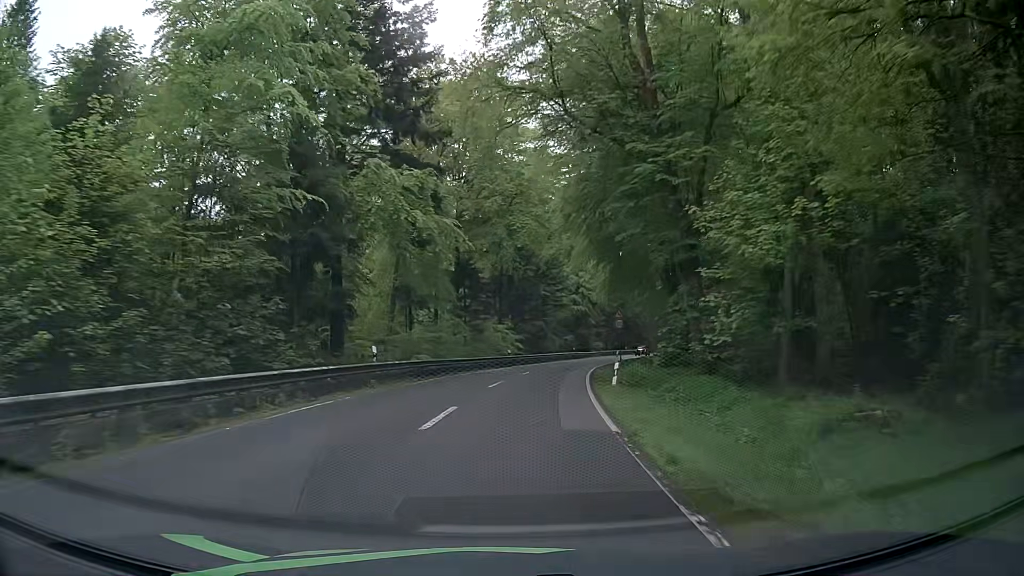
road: secondary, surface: asphalt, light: Day
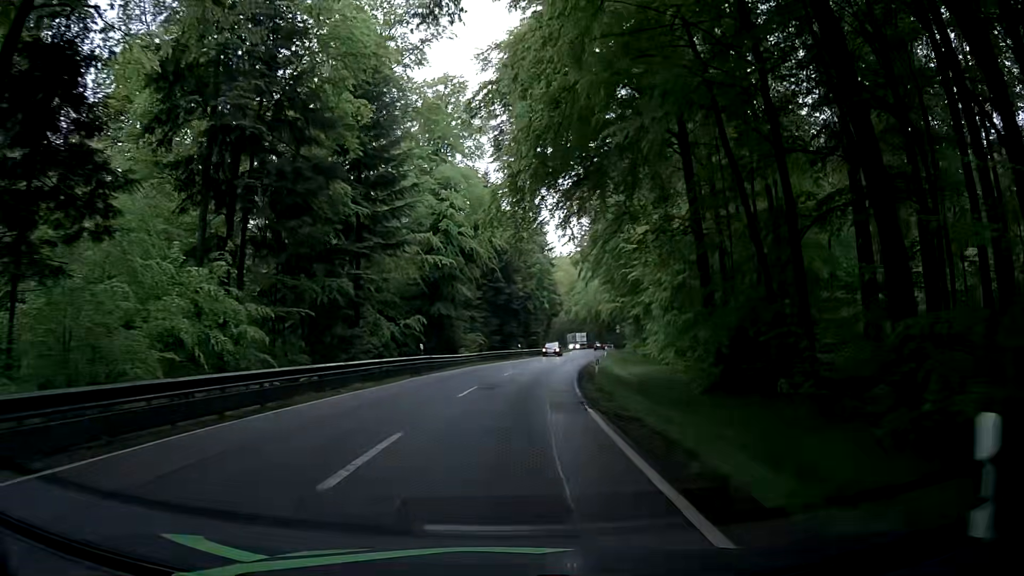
(+4.7, +49.0) m; +10°
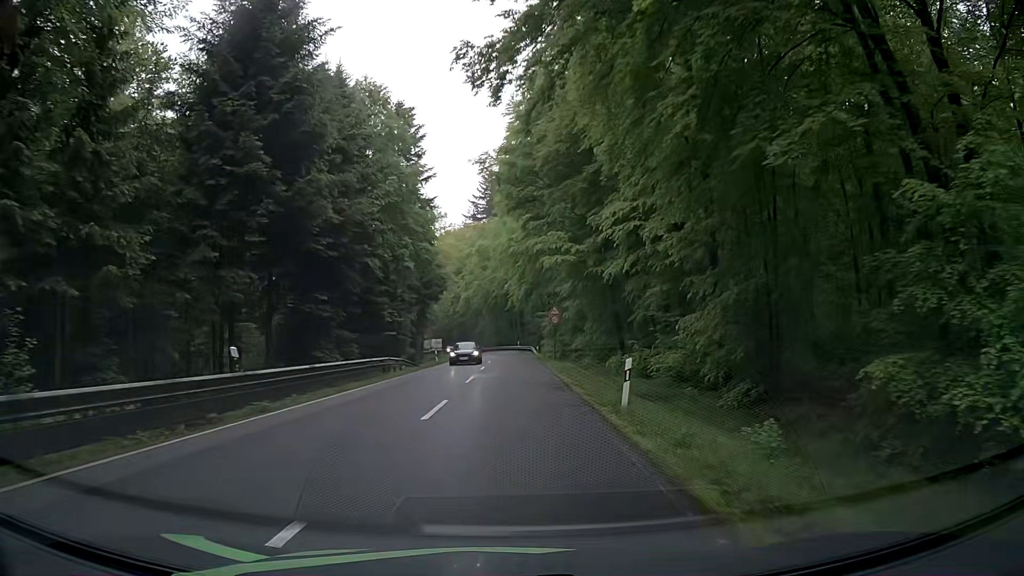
(+5.6, +49.3) m; +11°
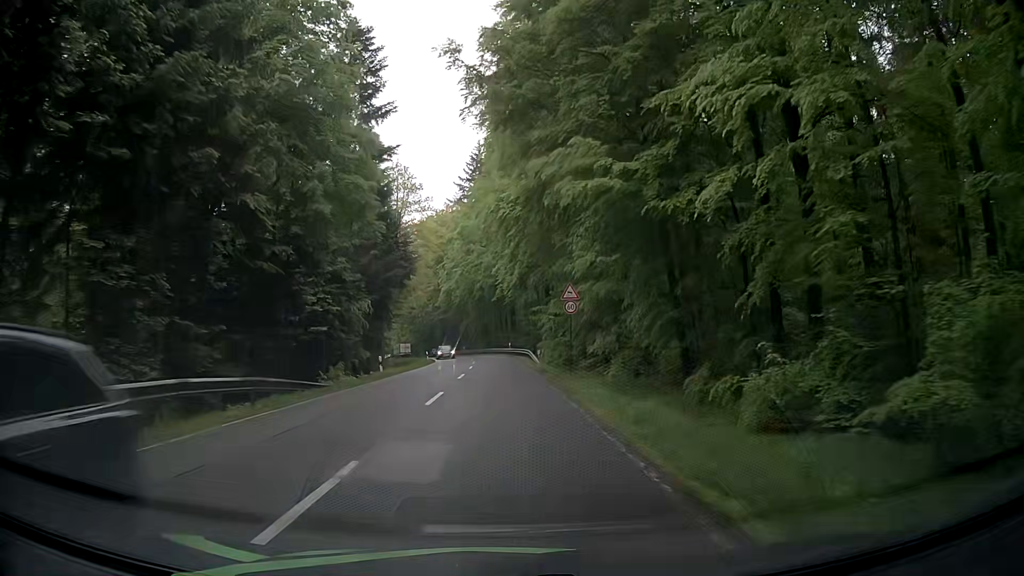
(+0.2, +19.2) m; +1°
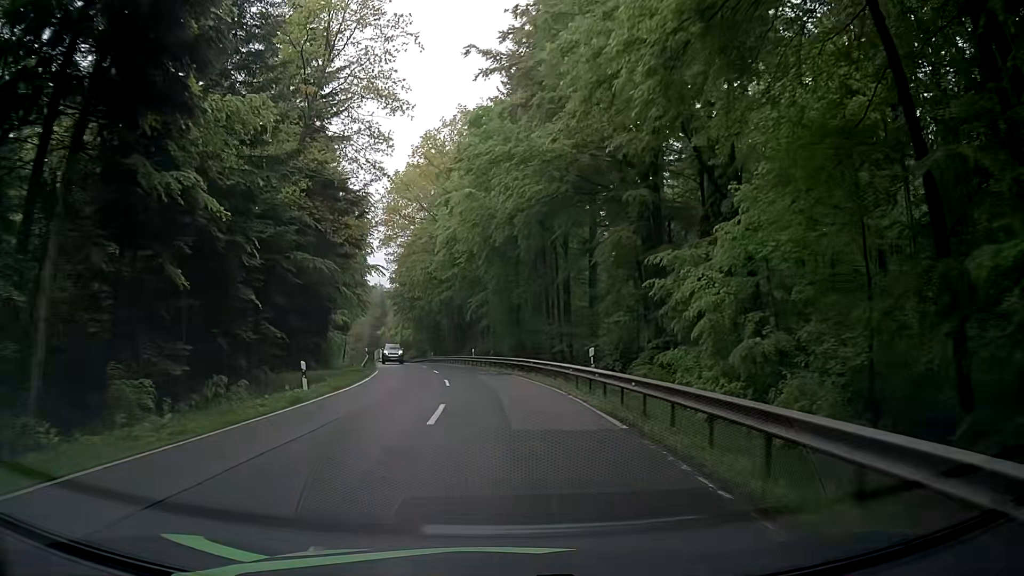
(-1.2, +47.7) m; -2°
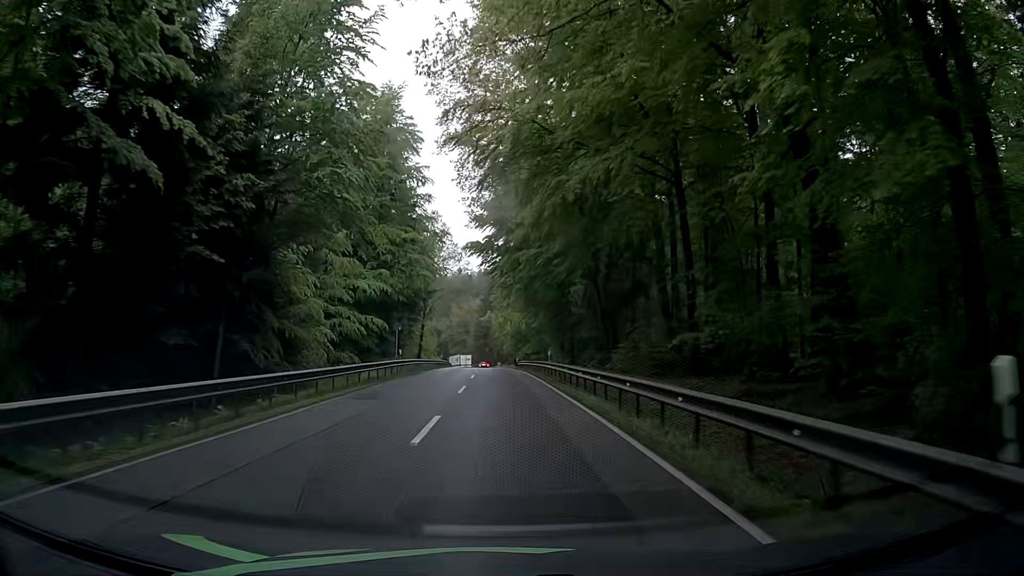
(-4.7, +47.3) m; -12°
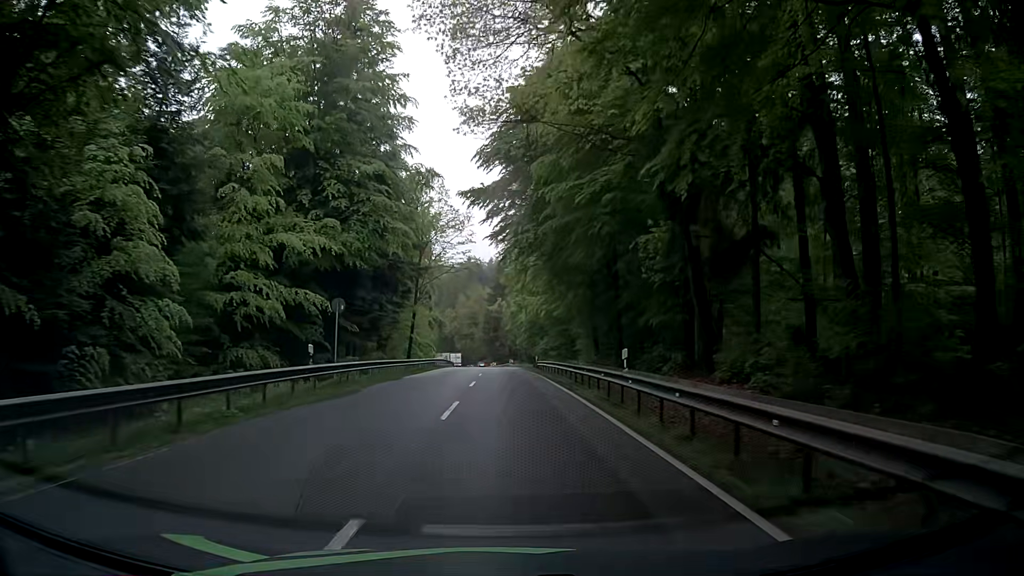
(-0.3, +19.3) m; -1°
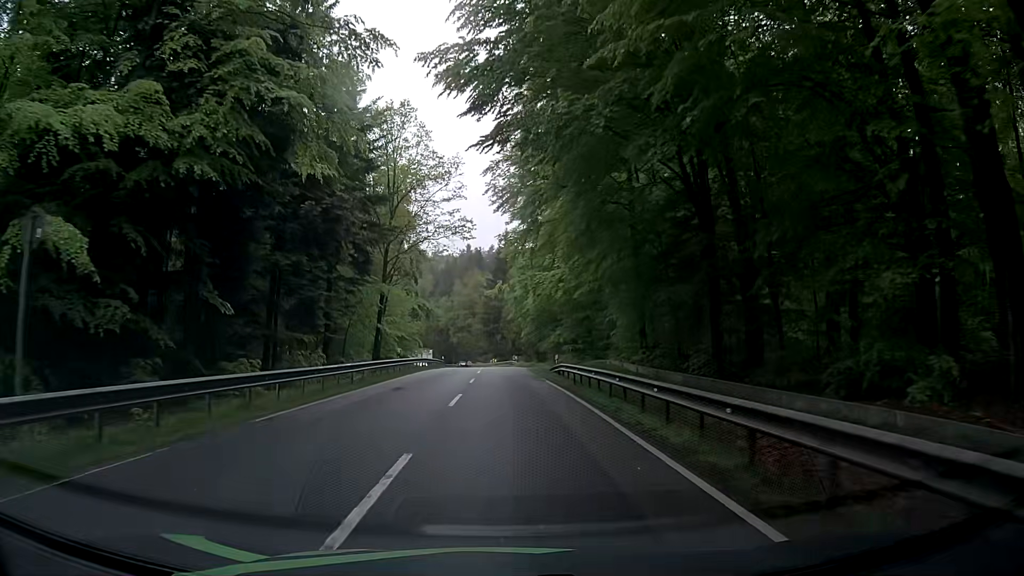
(+0.1, +18.5) m; +1°
(0, +10) (0, +20) (0, +30) (-1, +40) (-1, +50) (-1, +60) (-2, +70) (-3, +80) (-4, +90) (-5, +100) m
